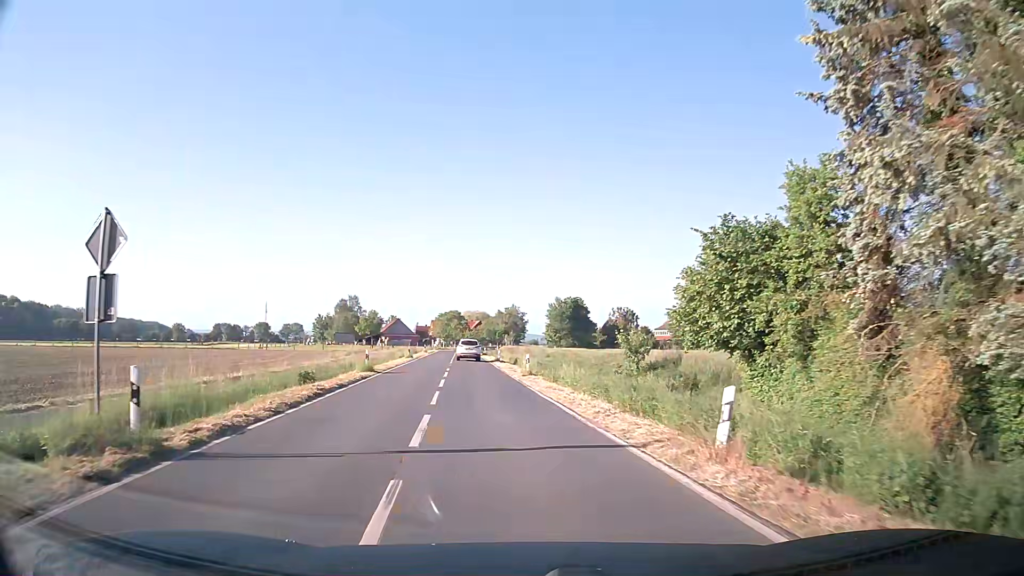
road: secondary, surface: asphalt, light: Day
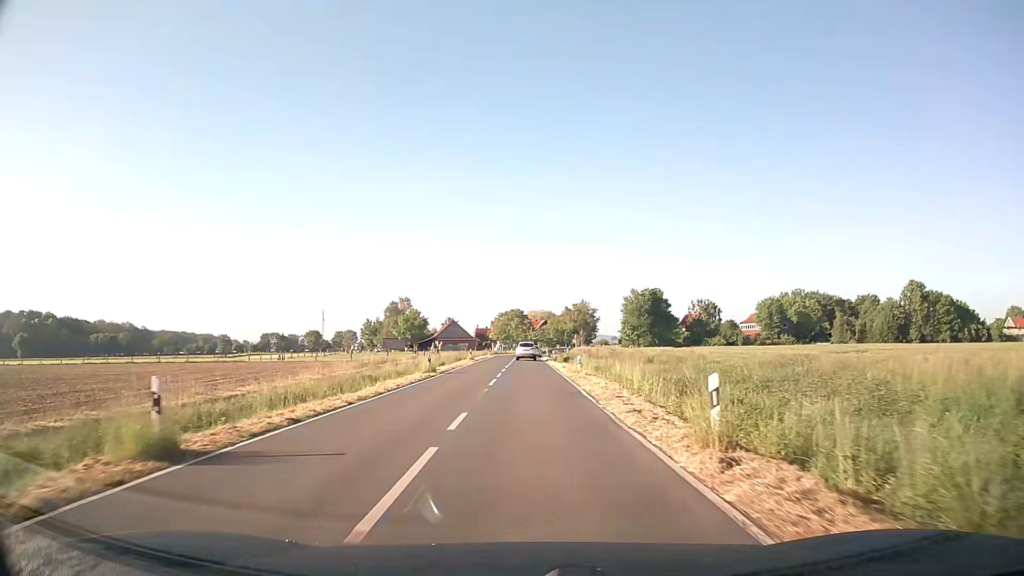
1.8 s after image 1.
(-1.7, +23.0) m; -6°
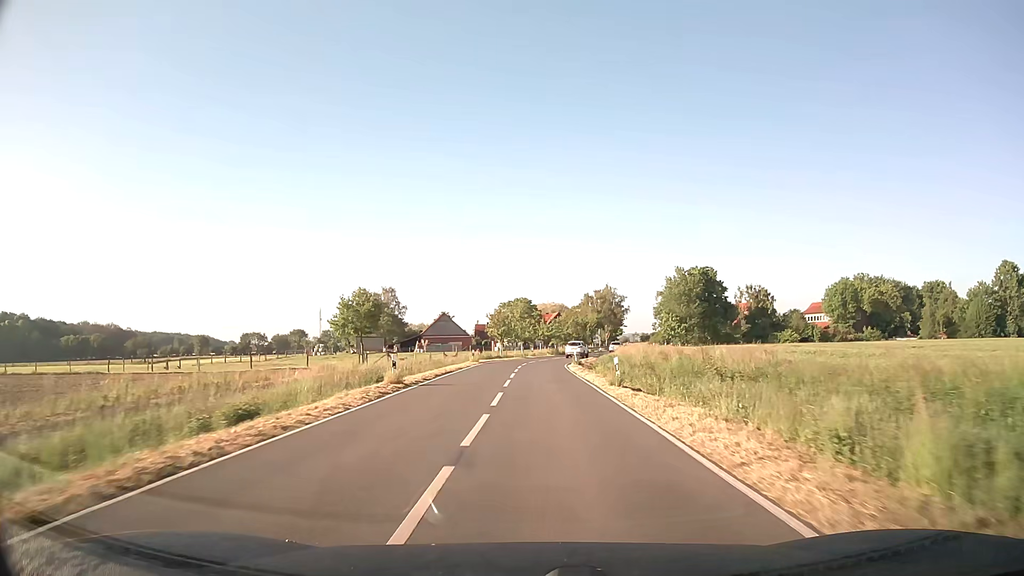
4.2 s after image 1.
(-0.5, +38.4) m; -1°
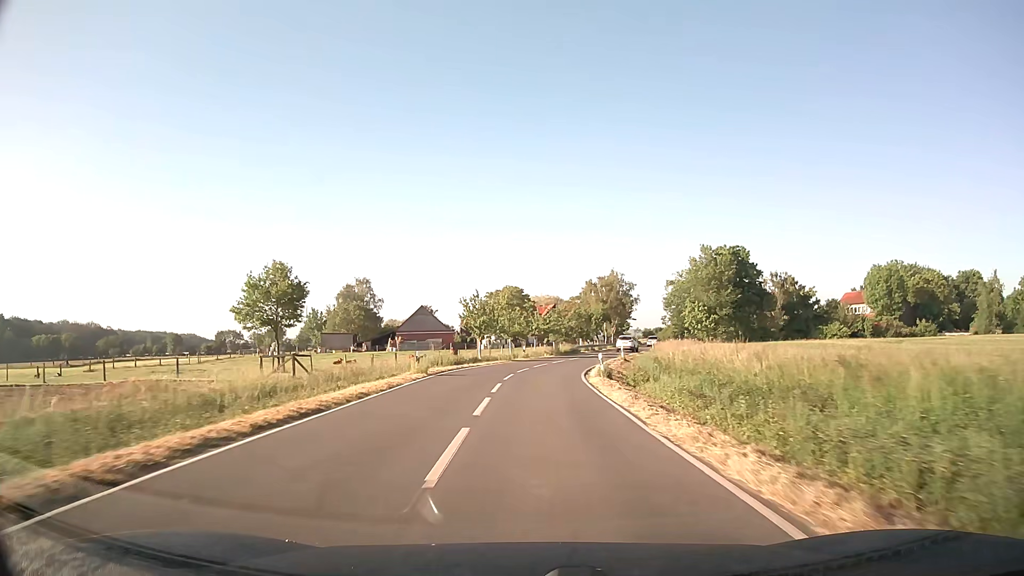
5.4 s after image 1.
(+0.2, +21.4) m; +1°
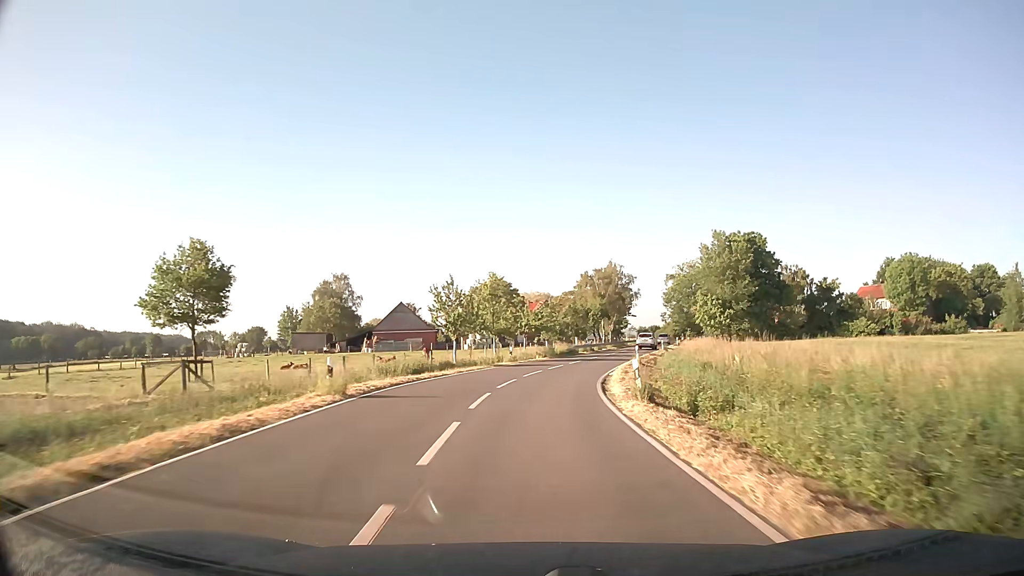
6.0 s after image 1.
(+0.1, +11.0) m; +1°
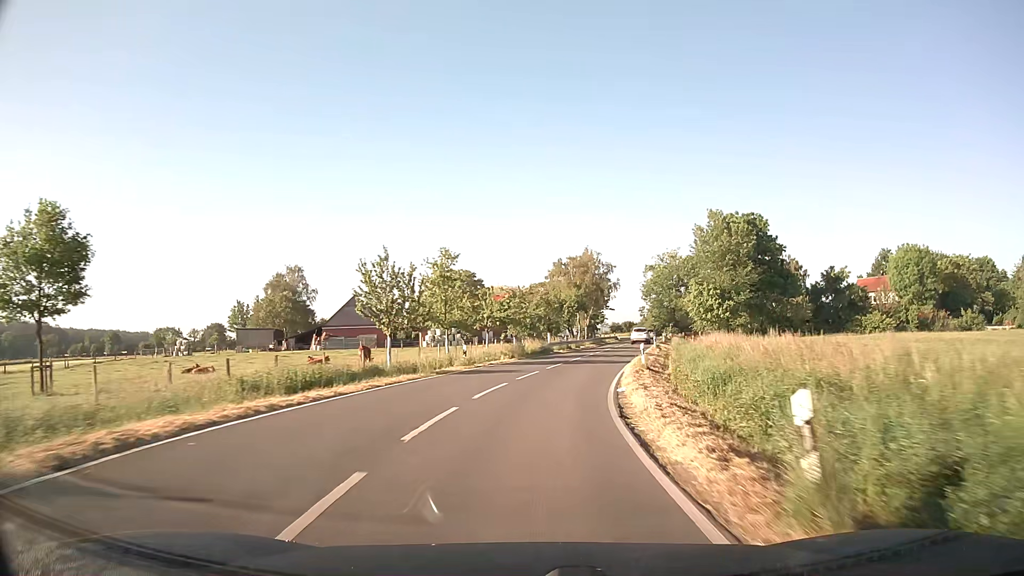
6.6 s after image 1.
(+0.2, +11.2) m; +3°
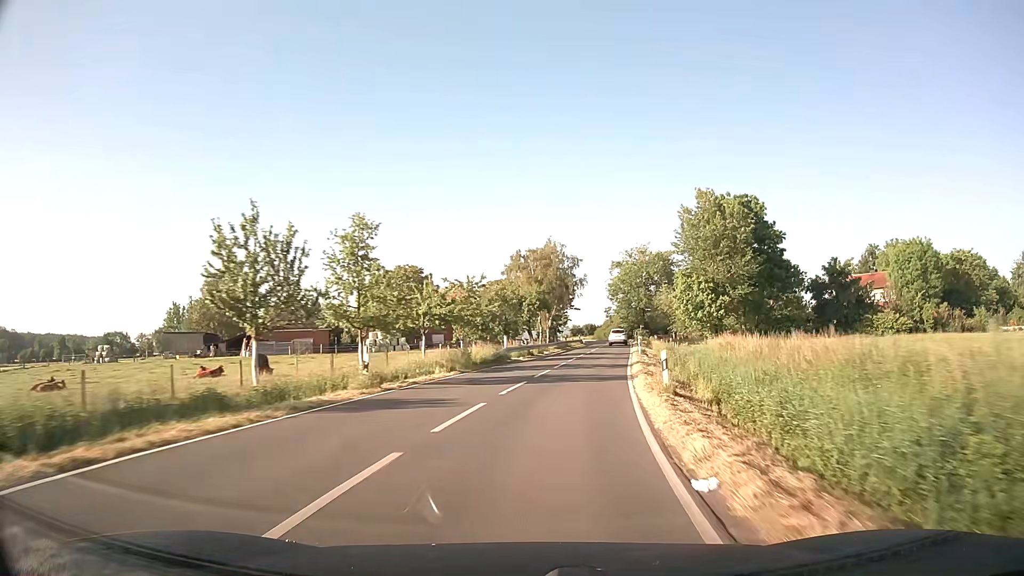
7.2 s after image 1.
(+0.3, +11.3) m; +3°
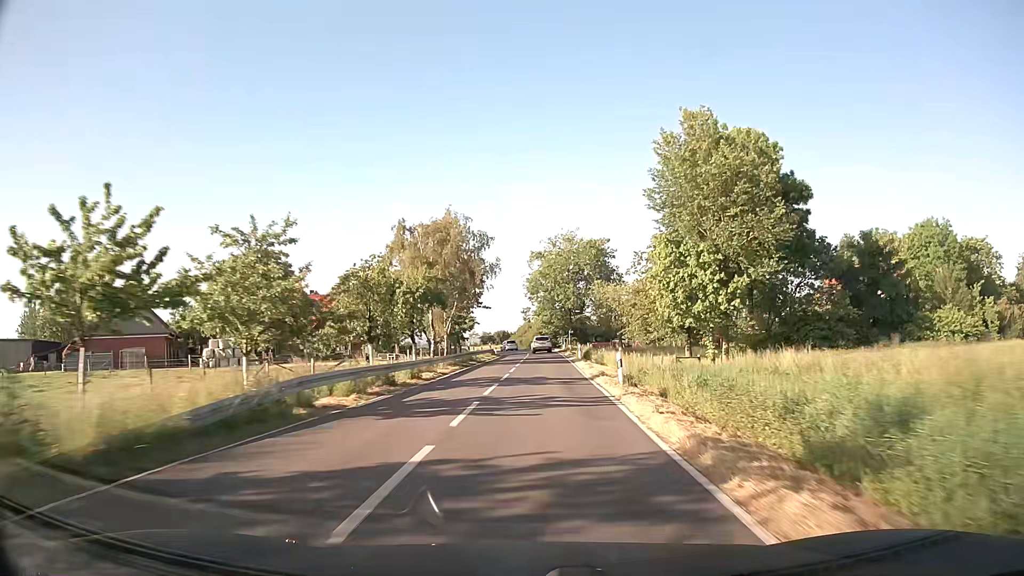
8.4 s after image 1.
(+1.8, +22.9) m; +8°
(0, +10) (0, +20) (+1, +30) (+1, +40) (+1, +50) (+2, +60) (+1, +70) (+1, +80) (-1, +90) (-3, +99) m
